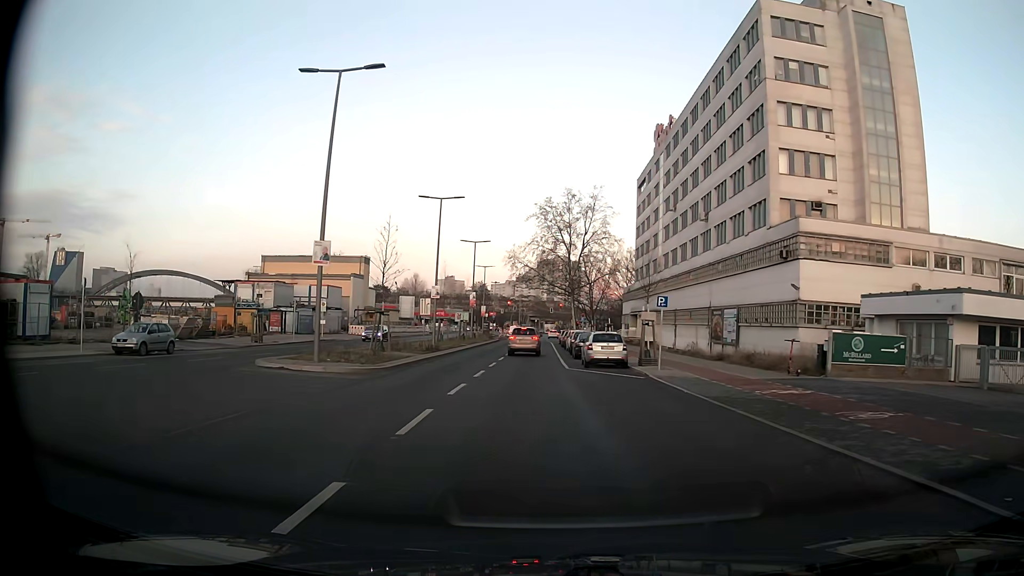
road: secondary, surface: asphalt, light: Day
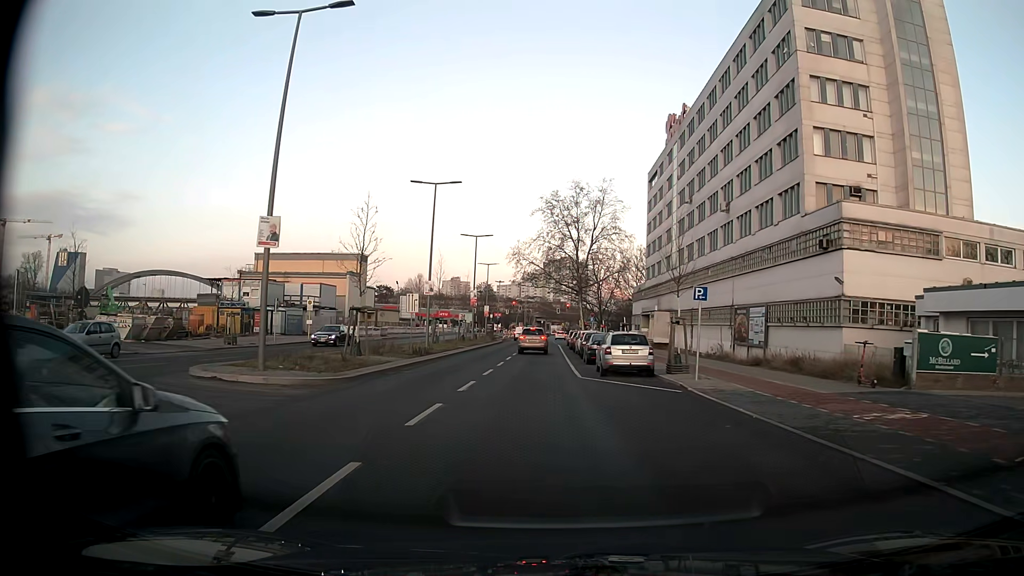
(0.0, +5.3) m; 0°
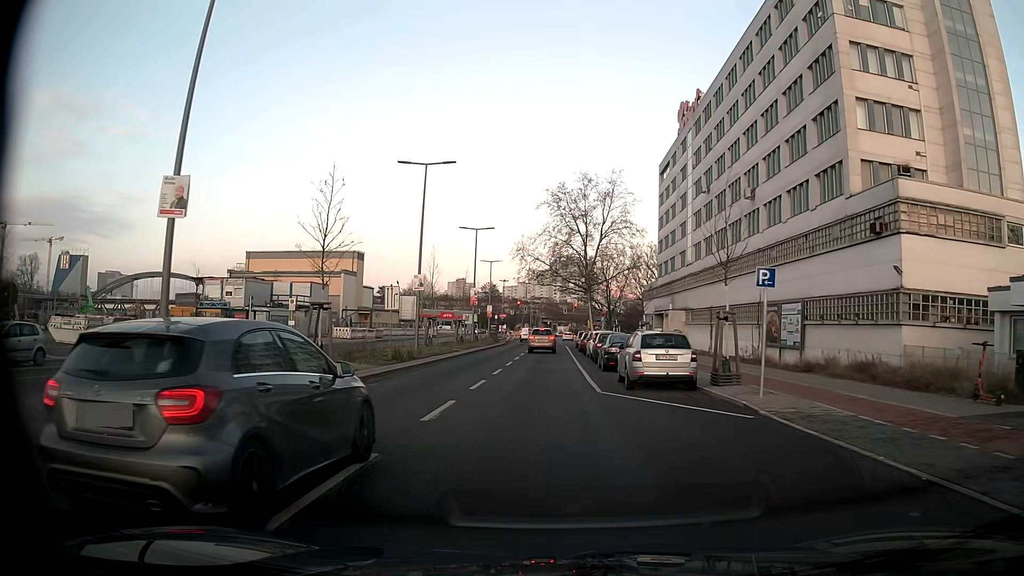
(0.0, +5.5) m; 0°
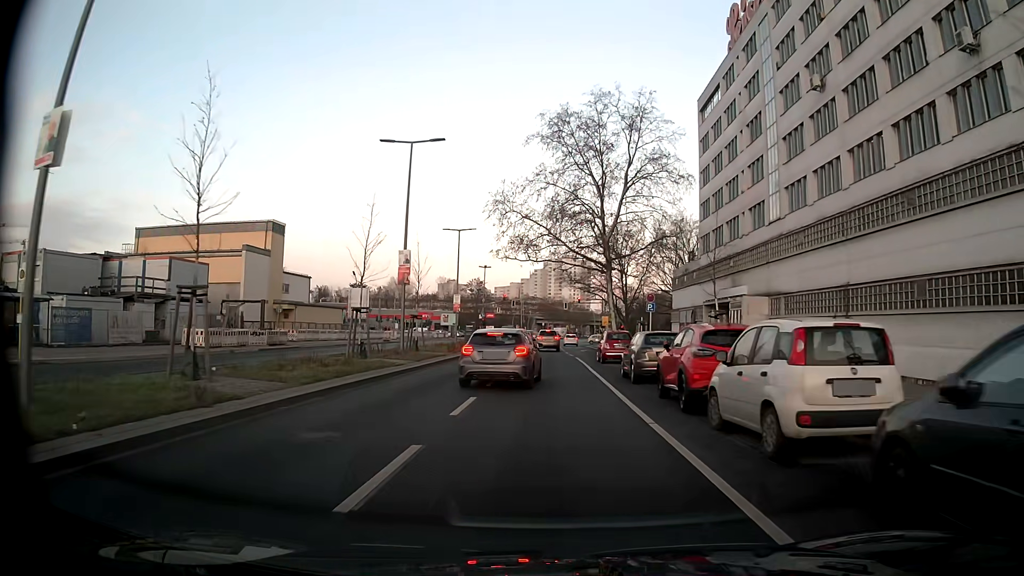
(-0.3, +29.7) m; 0°
